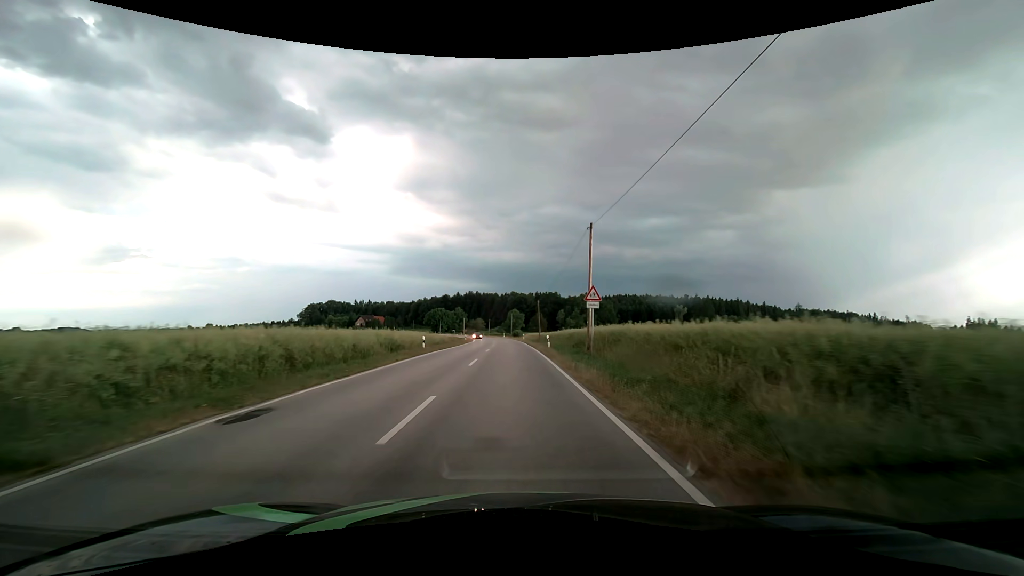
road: secondary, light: Day
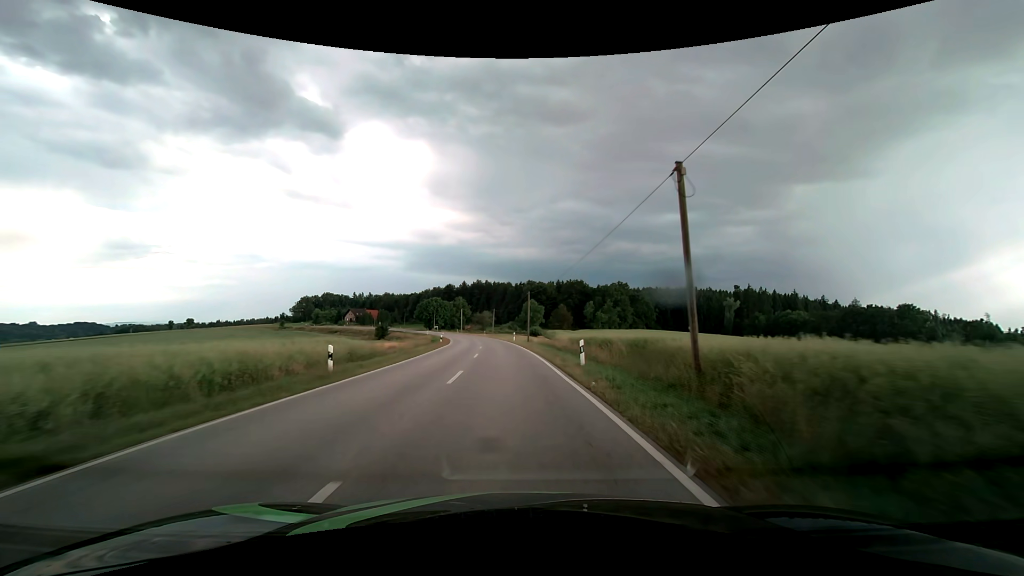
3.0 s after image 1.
(-0.8, +53.5) m; -2°
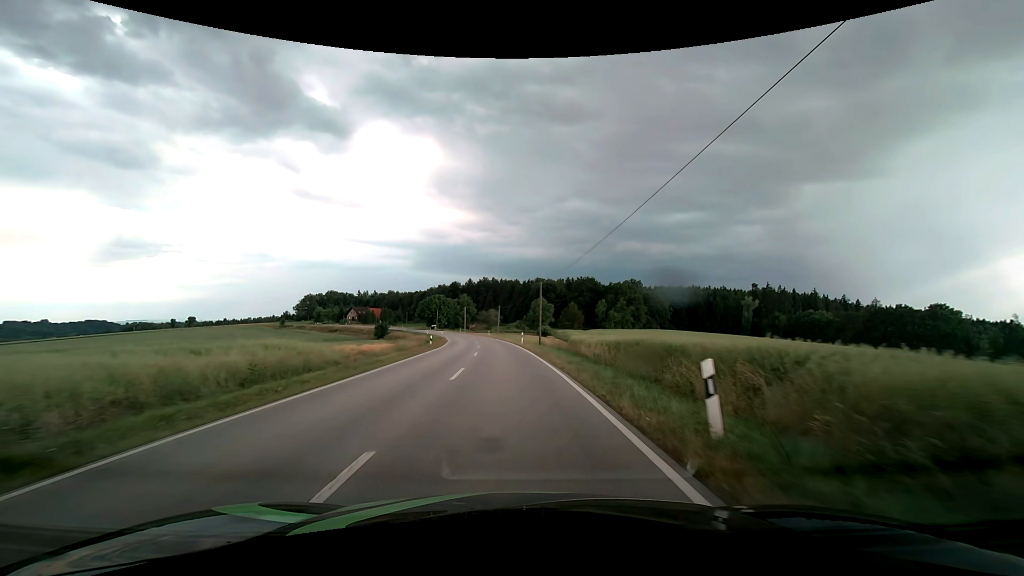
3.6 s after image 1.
(-0.1, +10.8) m; -1°
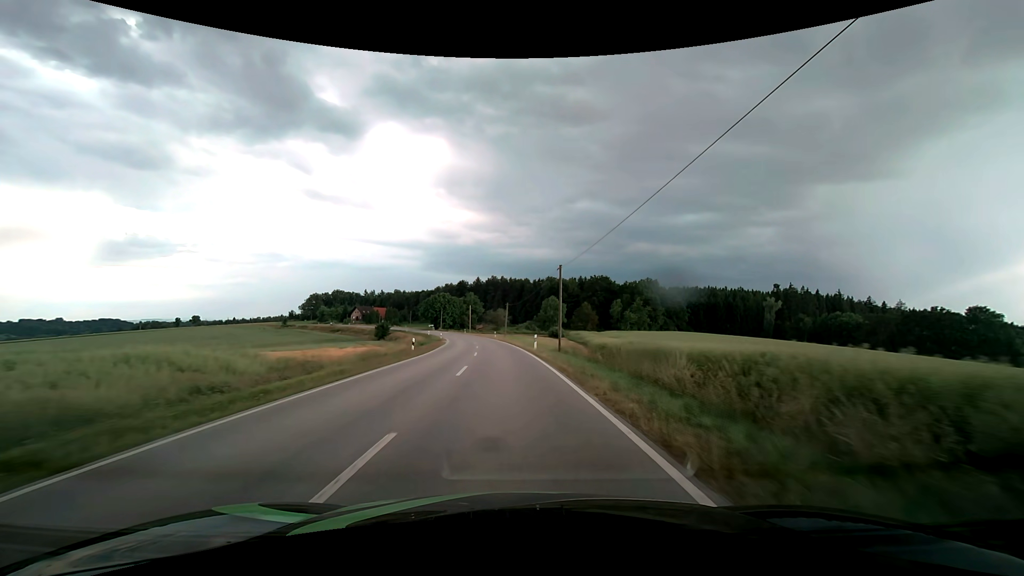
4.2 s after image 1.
(-0.1, +10.9) m; -1°
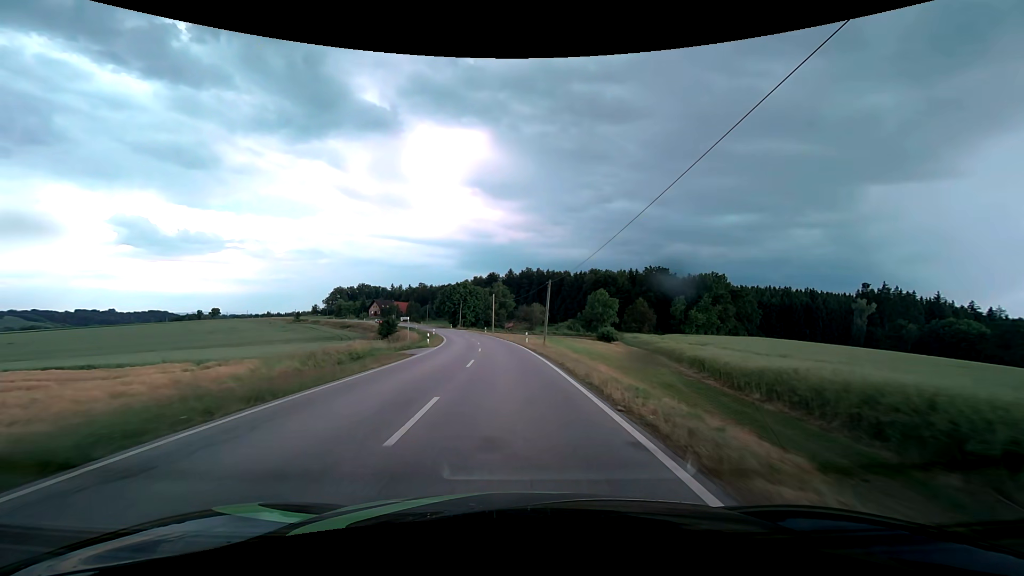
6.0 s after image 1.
(-1.1, +33.1) m; -4°
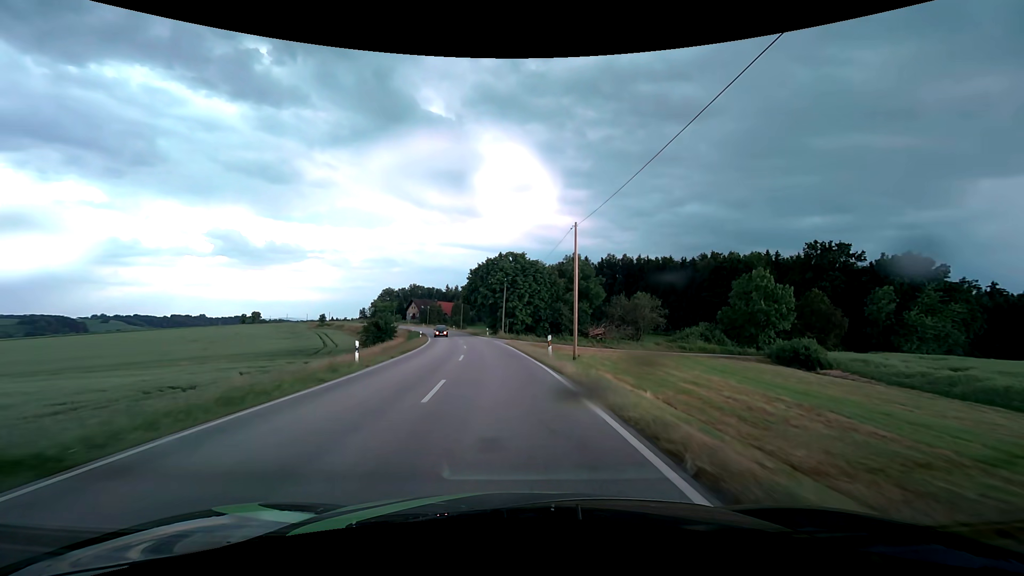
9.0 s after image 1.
(-3.2, +56.7) m; -8°
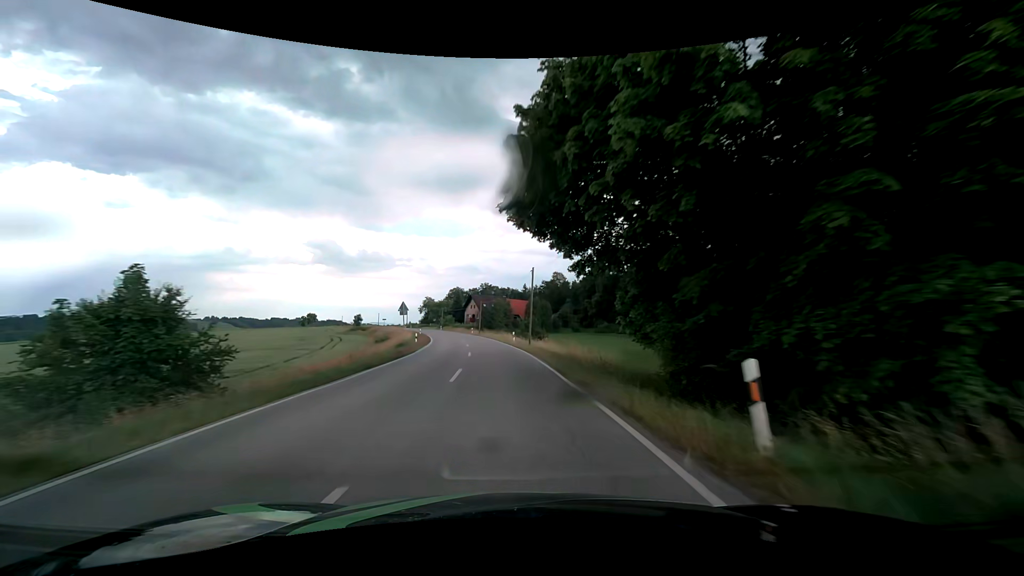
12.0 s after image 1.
(-5.2, +56.8) m; -9°
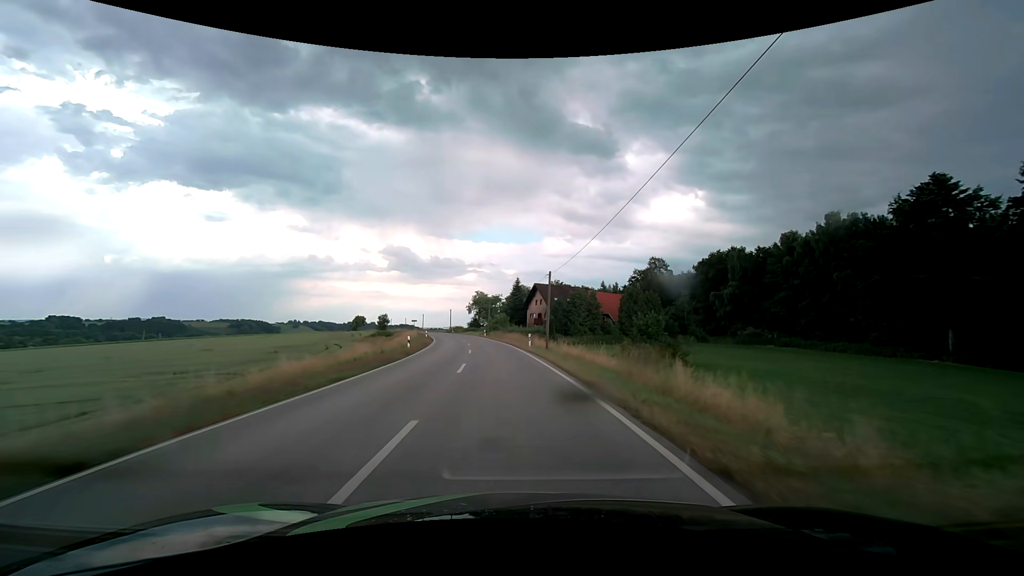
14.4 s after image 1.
(-3.0, +45.1) m; -8°
(0, +10) (-1, +20) (-1, +30) (-2, +40) (-4, +50) (-5, +60) (-7, +70) (-9, +79) (-11, +89) (-14, +99) m
